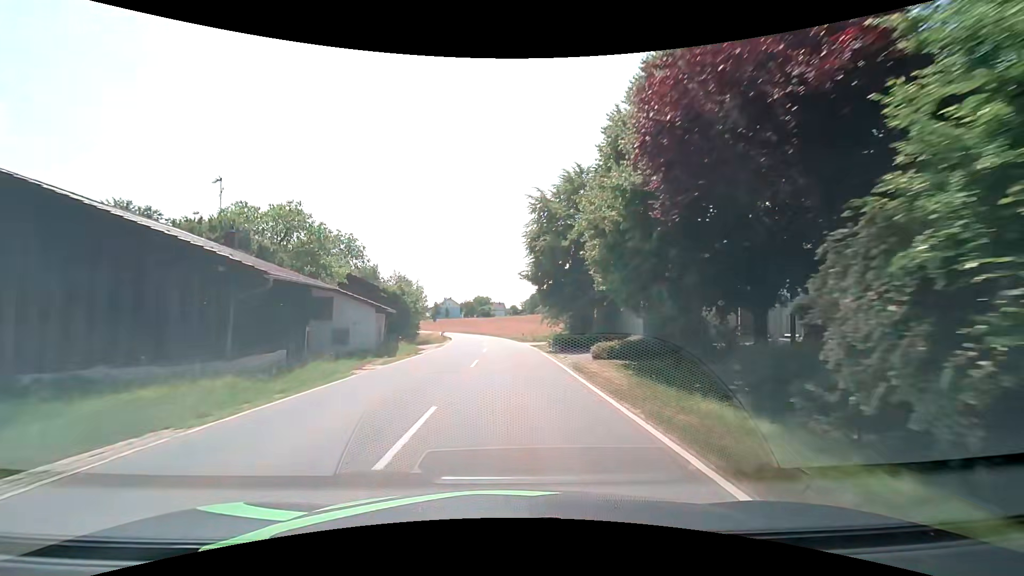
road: tertiary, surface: asphalt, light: Day
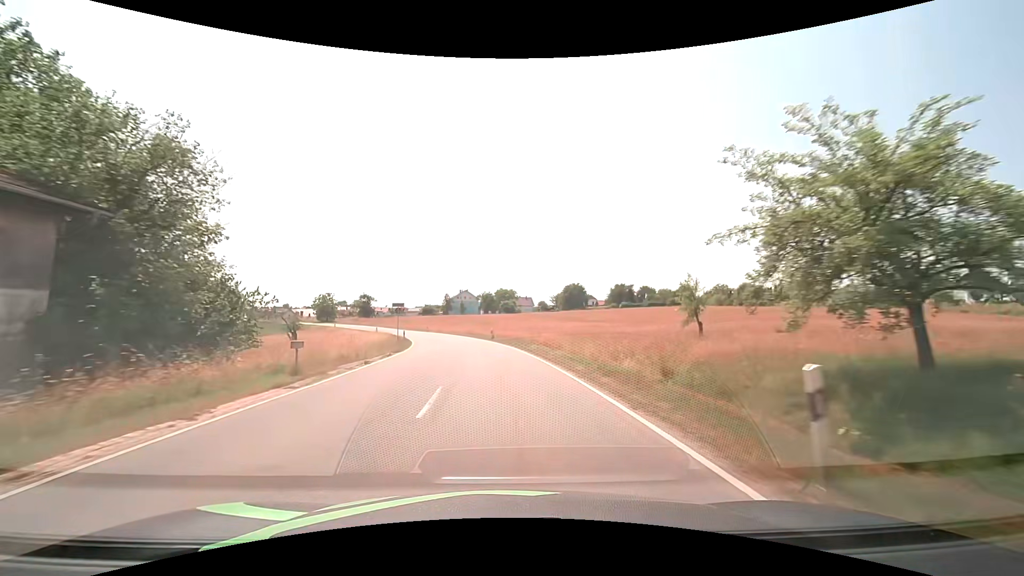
(-0.8, +45.6) m; -3°
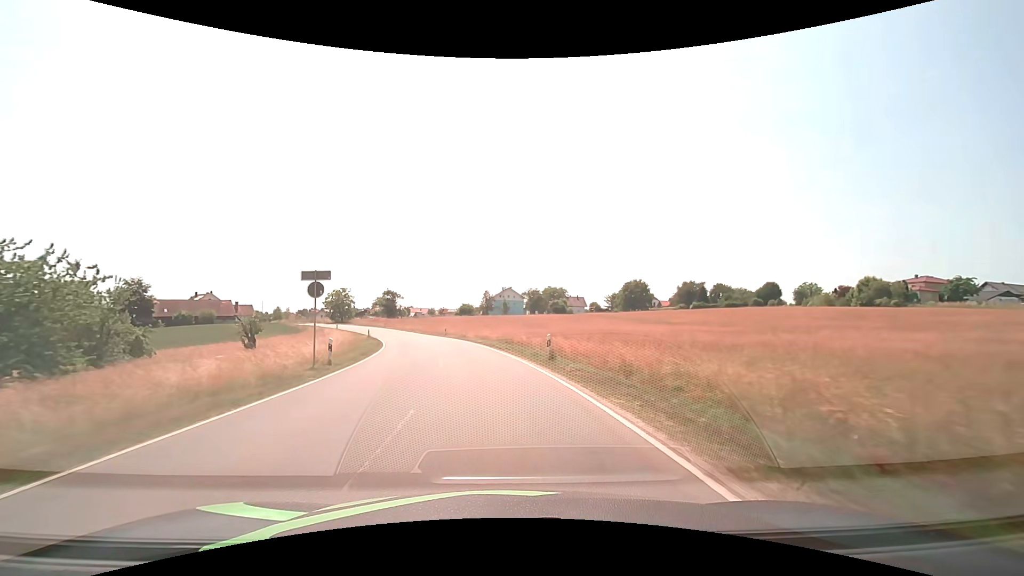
(-1.1, +27.3) m; -5°
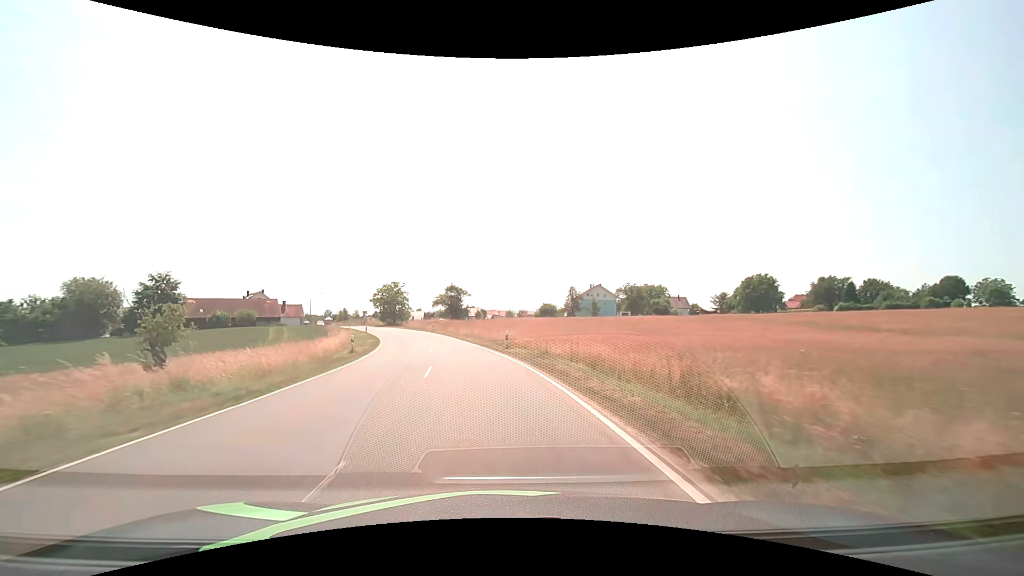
(-2.0, +27.2) m; -9°
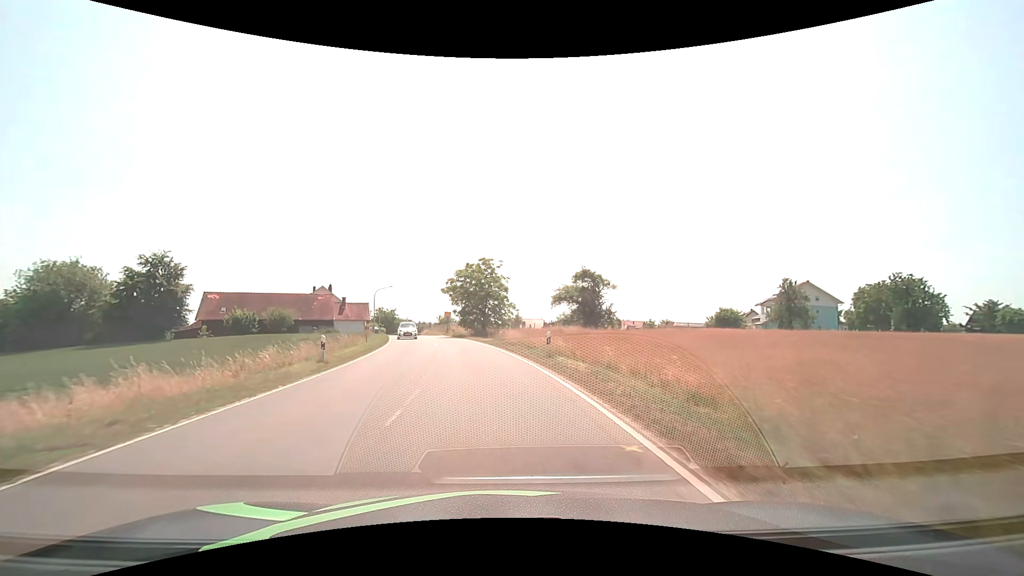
(-5.8, +42.7) m; -14°
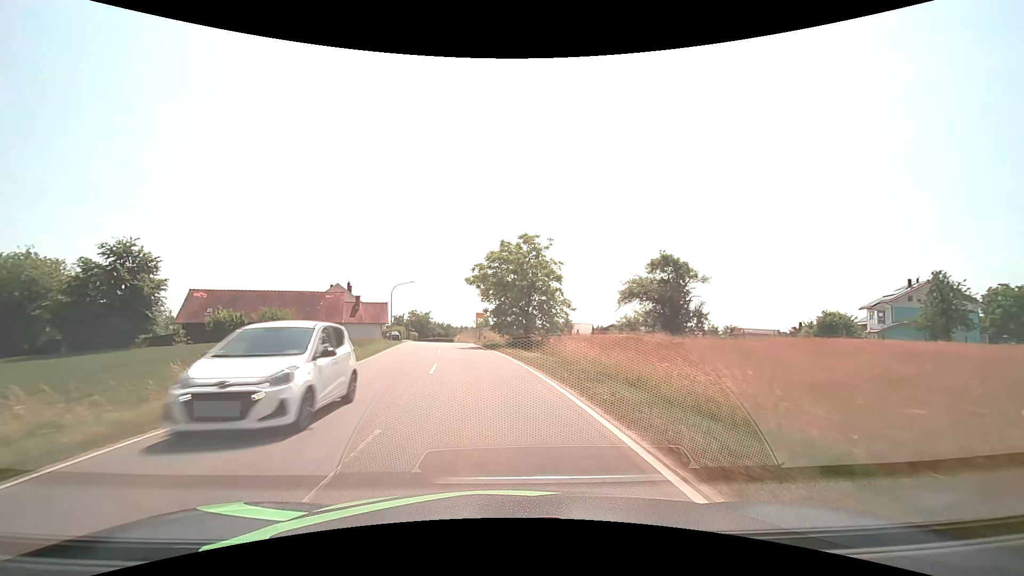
(-0.6, +15.8) m; -5°
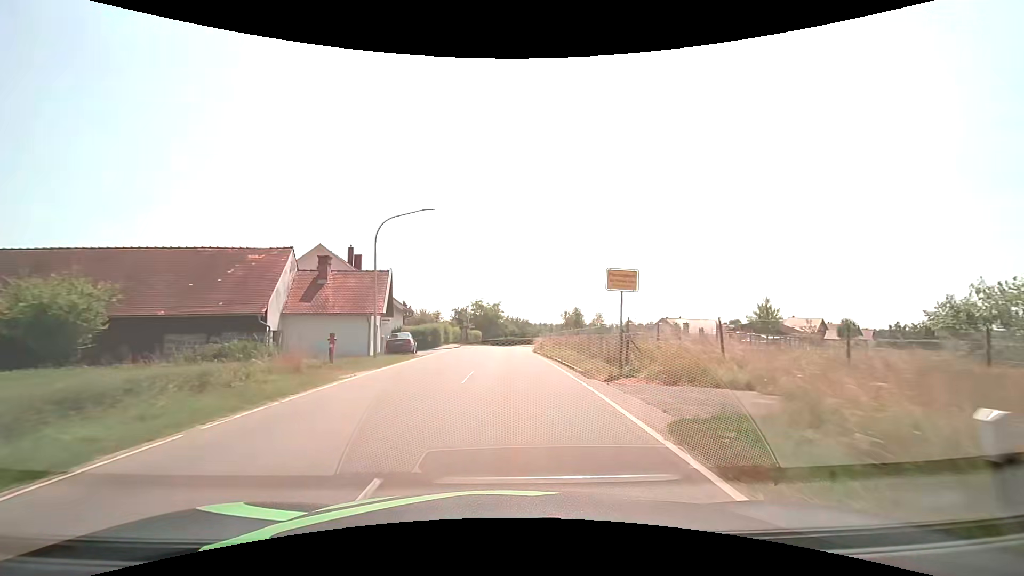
(-3.9, +38.2) m; -9°
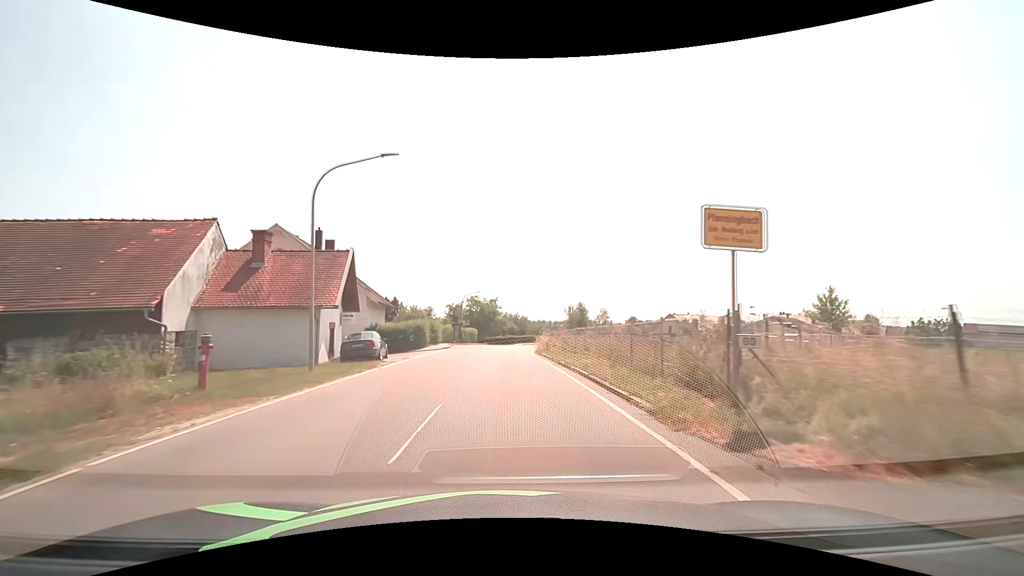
(0.0, +7.7) m; 0°
